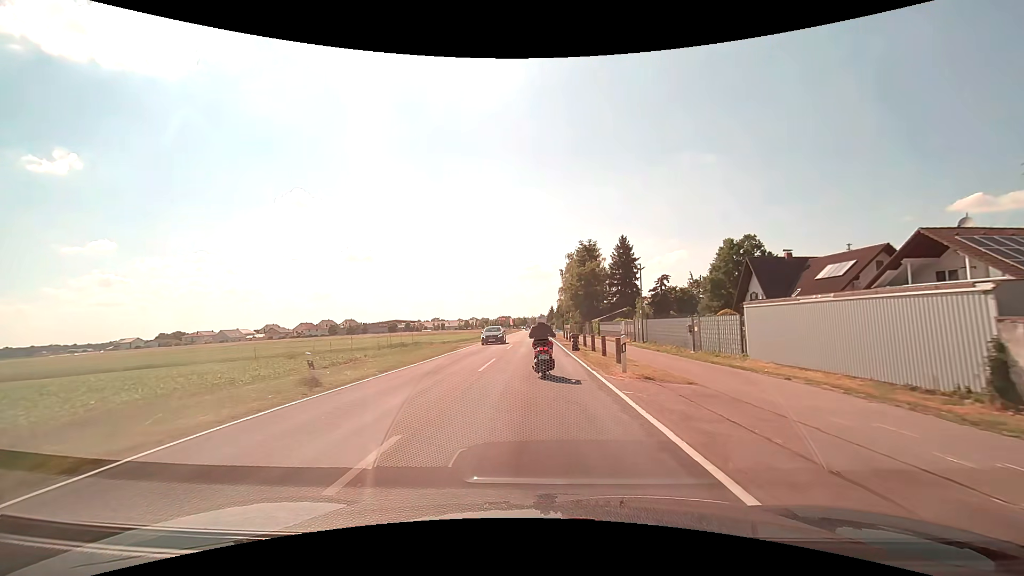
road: tertiary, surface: asphalt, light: Day
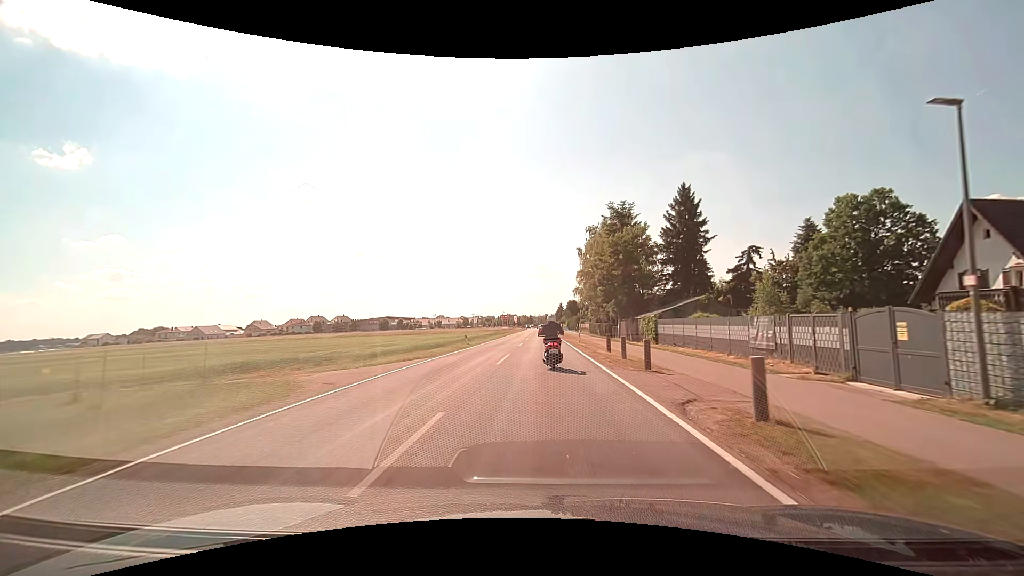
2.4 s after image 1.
(-0.3, +28.7) m; -1°
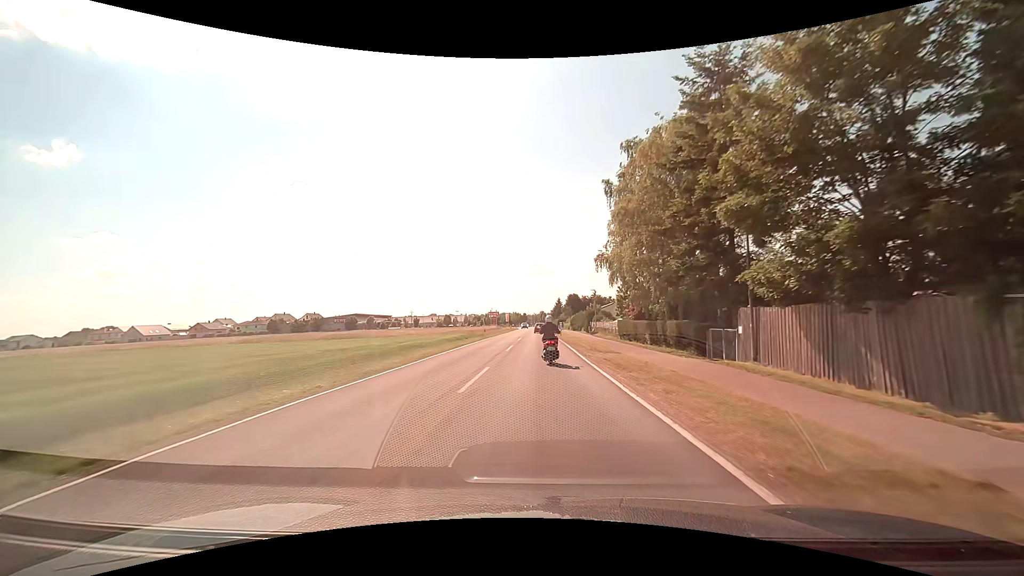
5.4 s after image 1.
(+0.3, +37.0) m; 0°
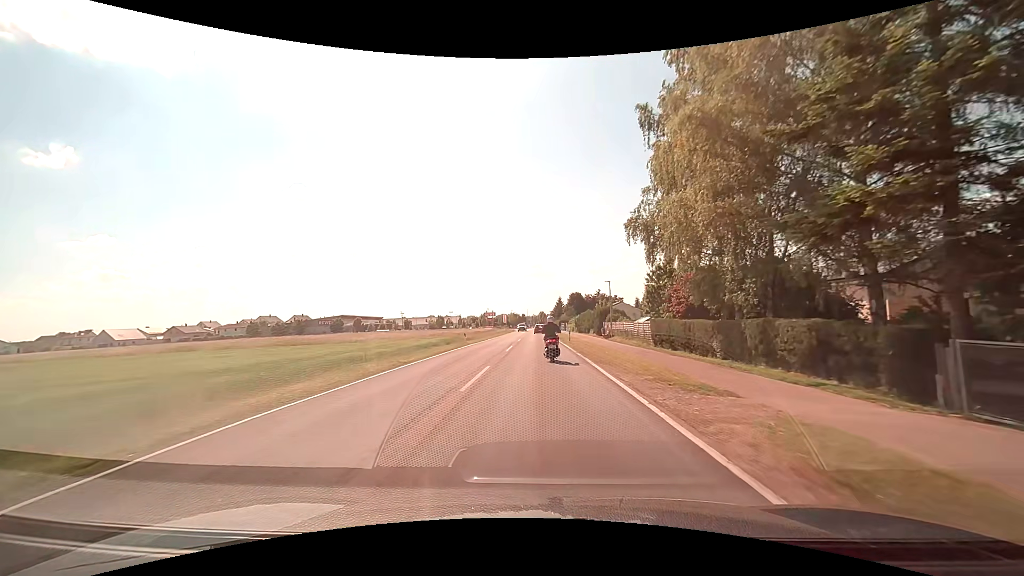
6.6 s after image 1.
(0.0, +14.8) m; 0°
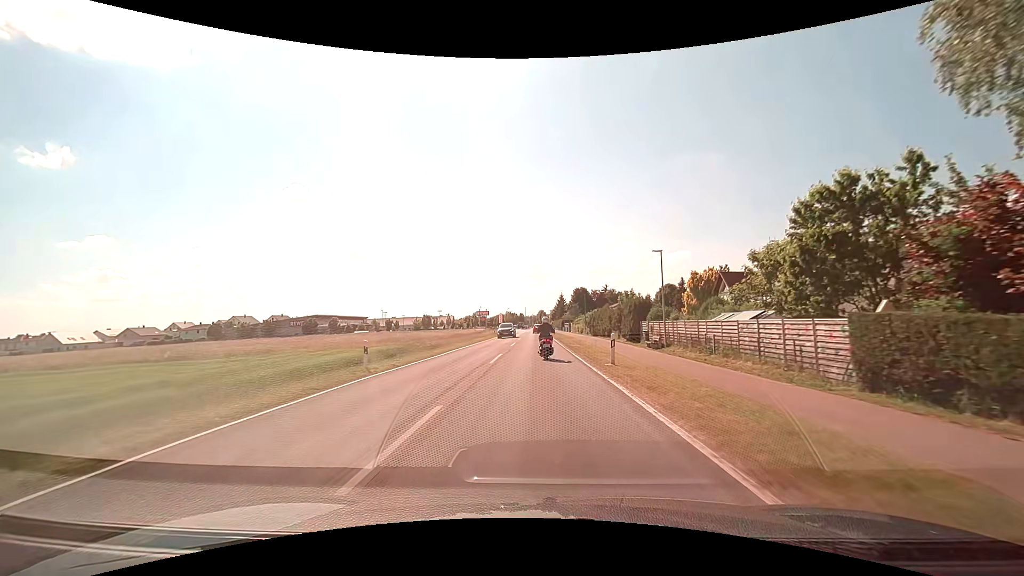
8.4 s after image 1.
(0.0, +23.0) m; 0°
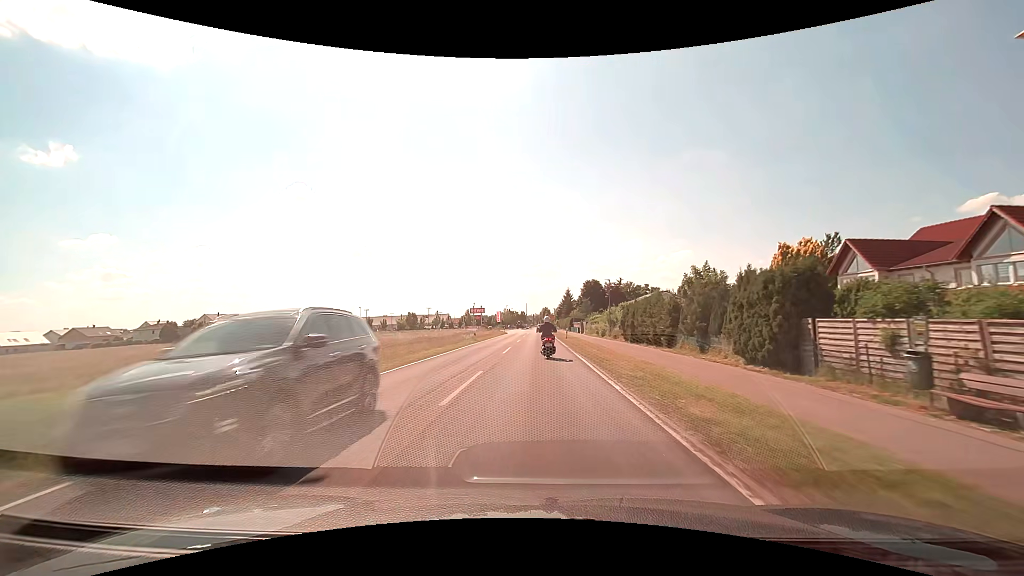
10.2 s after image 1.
(0.0, +24.0) m; 0°
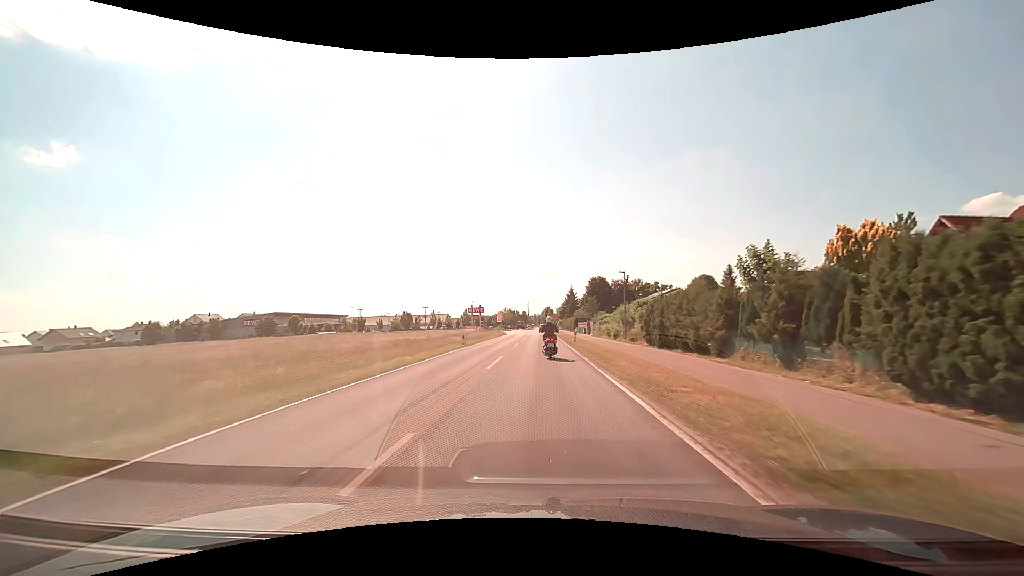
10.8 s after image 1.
(0.0, +8.1) m; 0°
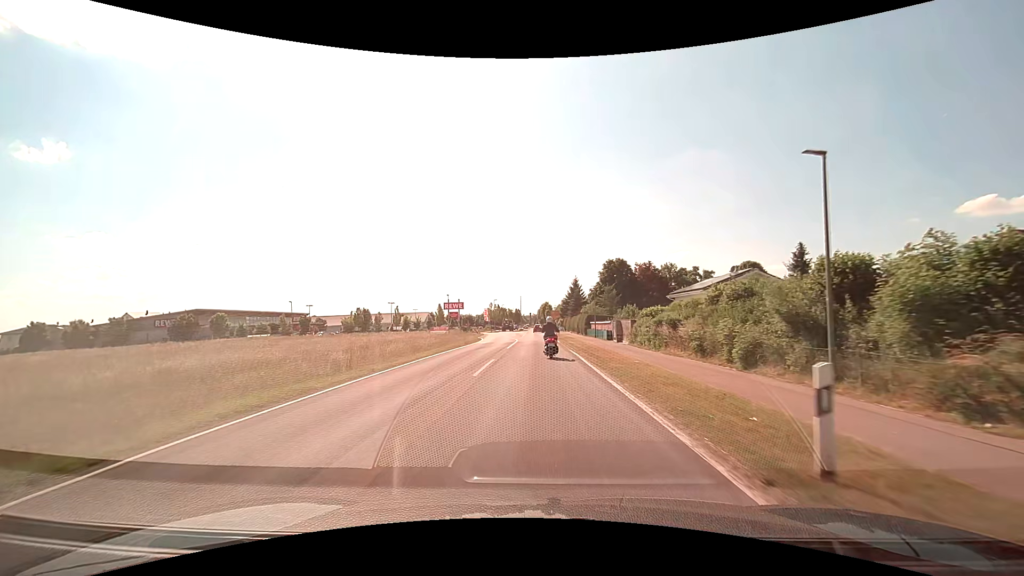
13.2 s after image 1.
(+0.2, +32.5) m; 0°
(0, +10) (0, +20) (0, +30) (0, +40) (0, +50) (0, +60) (0, +70) (0, +80) (0, +90) (0, +100) m
